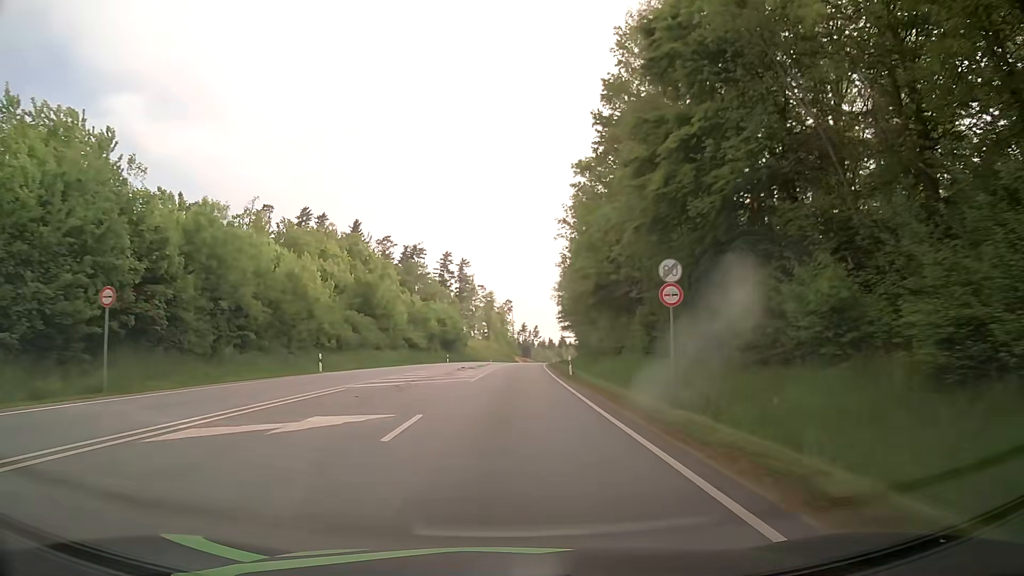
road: primary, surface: asphalt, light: Day
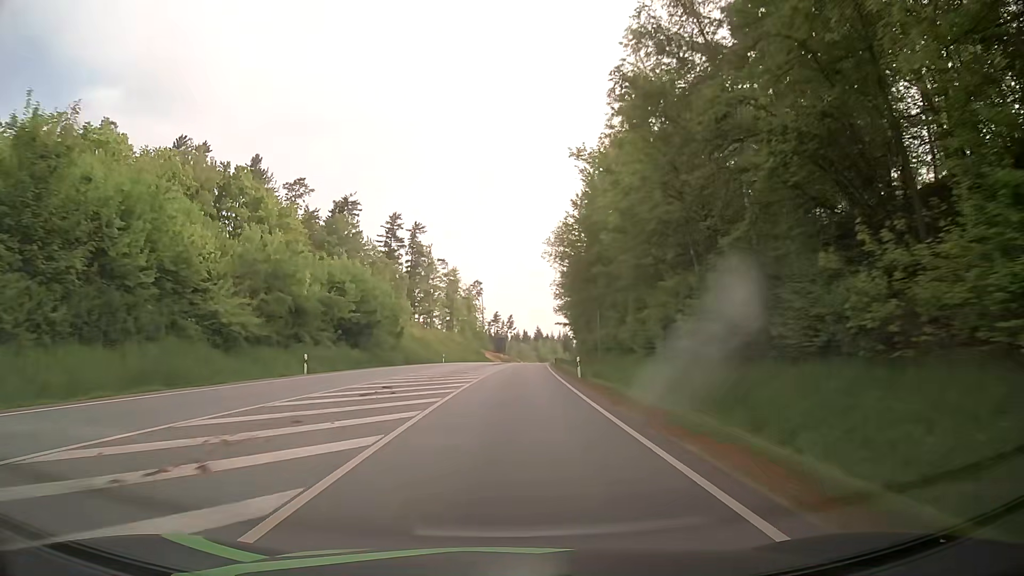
(+0.9, +53.3) m; +2°
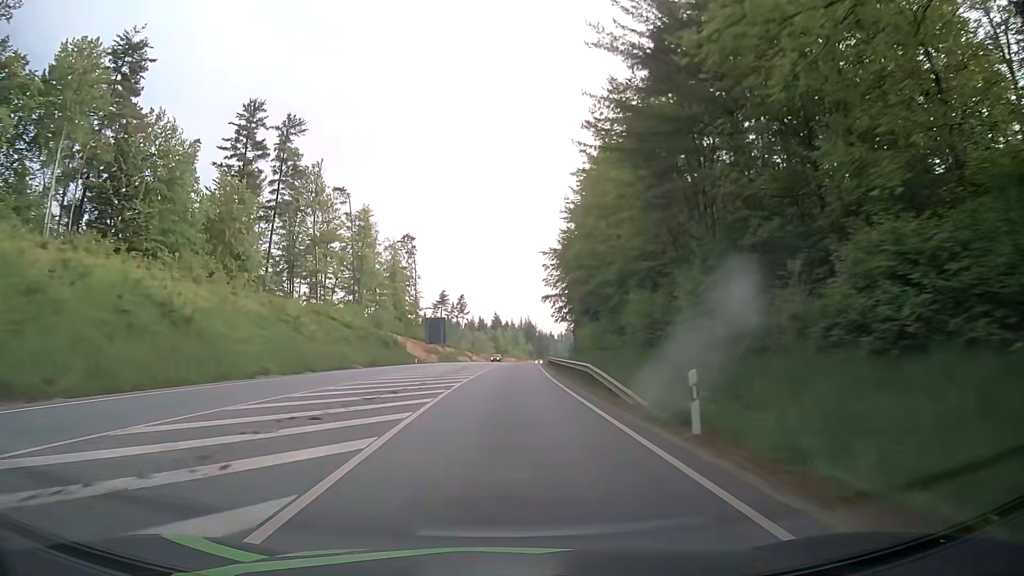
(+2.3, +73.1) m; +4°
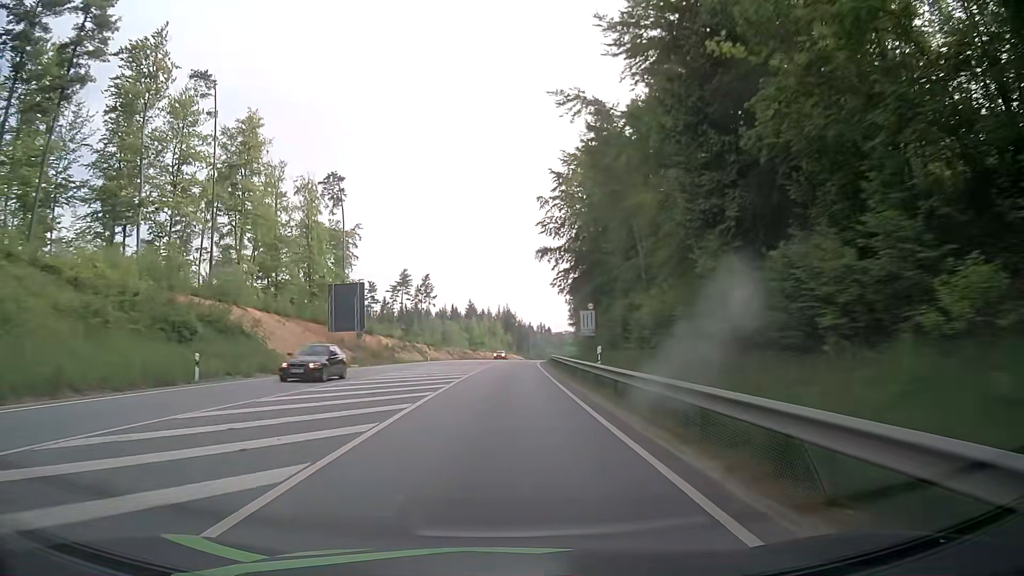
(+0.7, +46.7) m; +2°
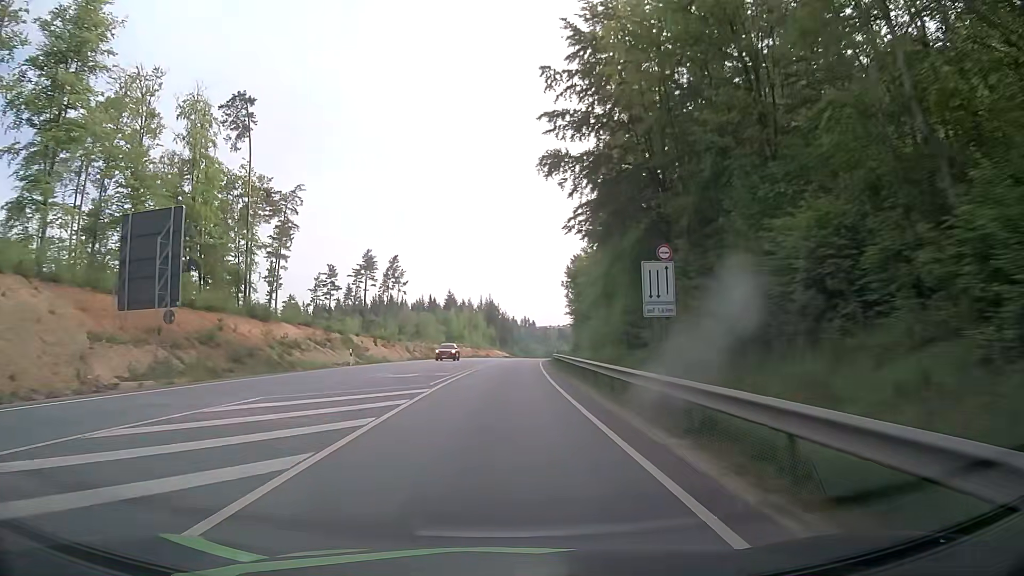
(+0.4, +31.4) m; +2°
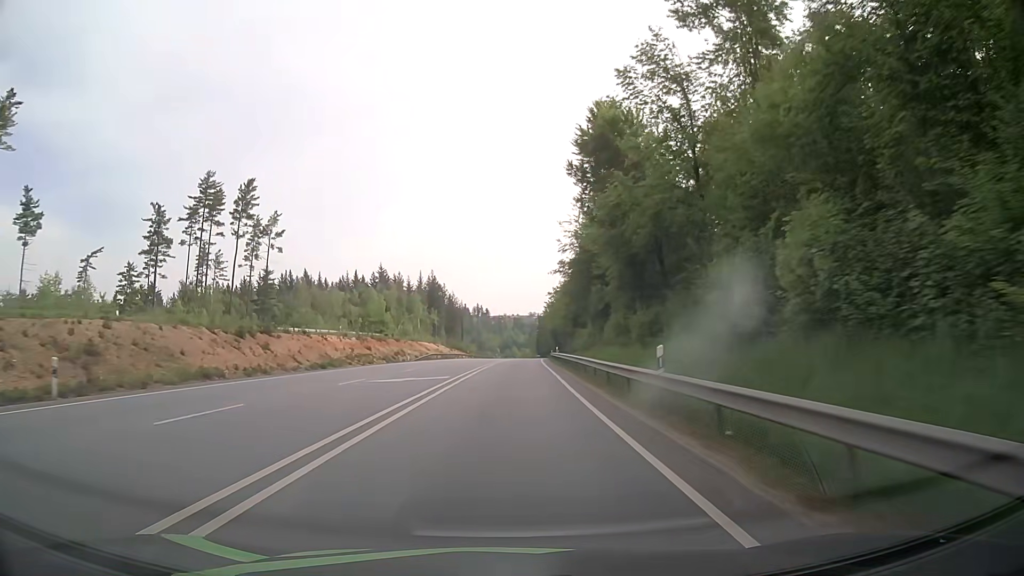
(+2.3, +77.1) m; +4°
